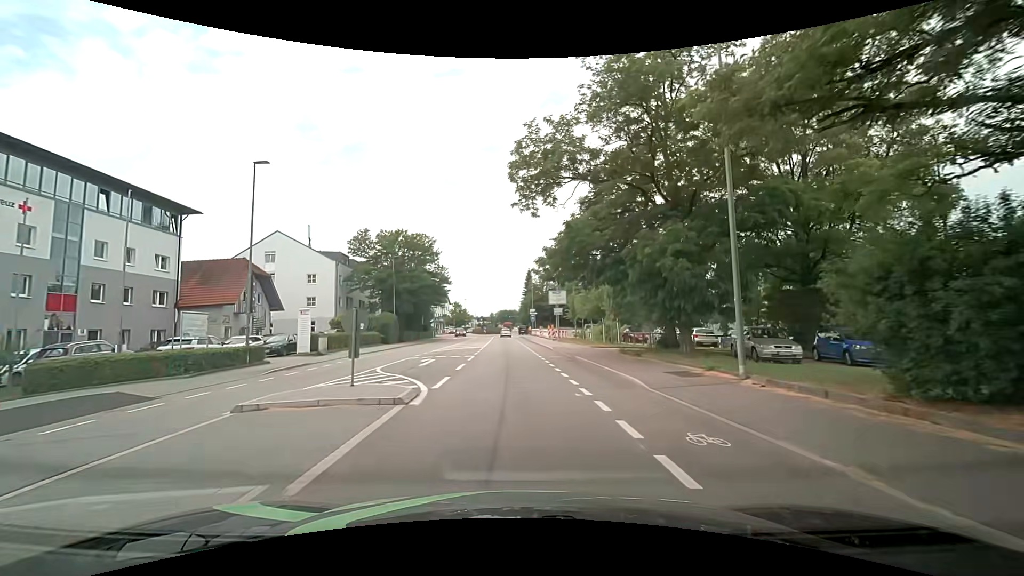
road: tertiary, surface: asphalt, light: Day
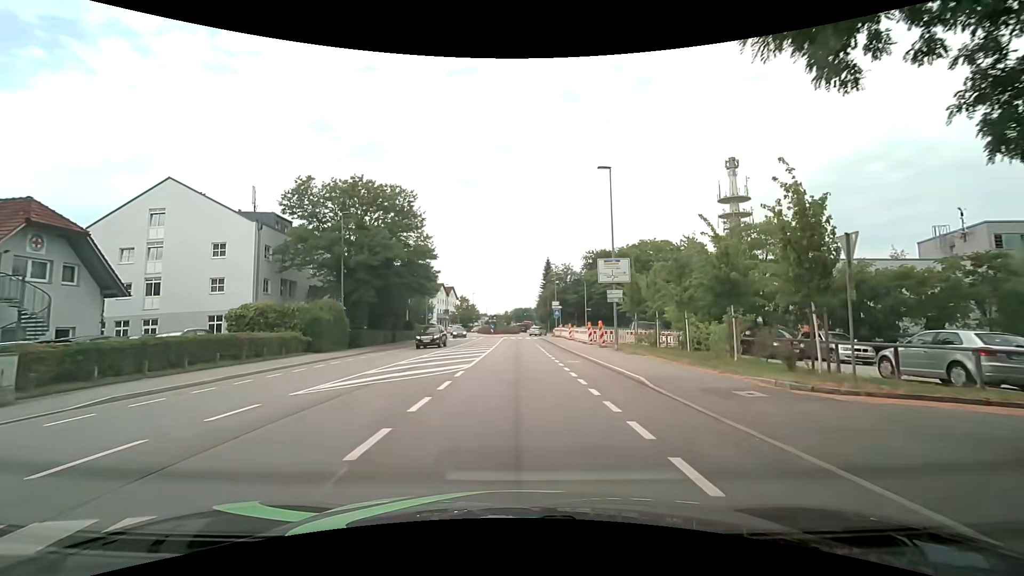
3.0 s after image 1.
(-0.7, +22.3) m; -2°
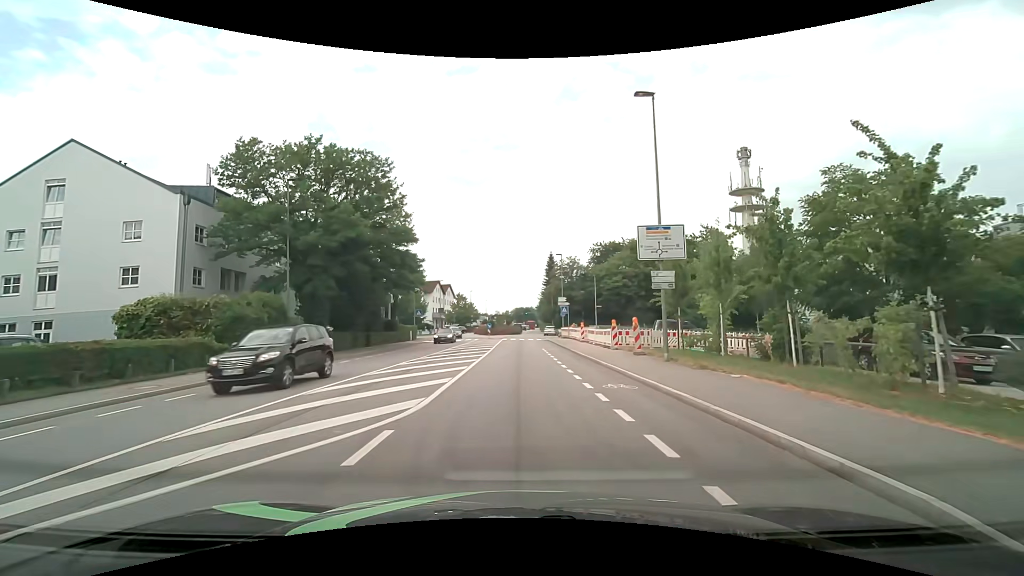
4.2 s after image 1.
(0.0, +8.9) m; 0°
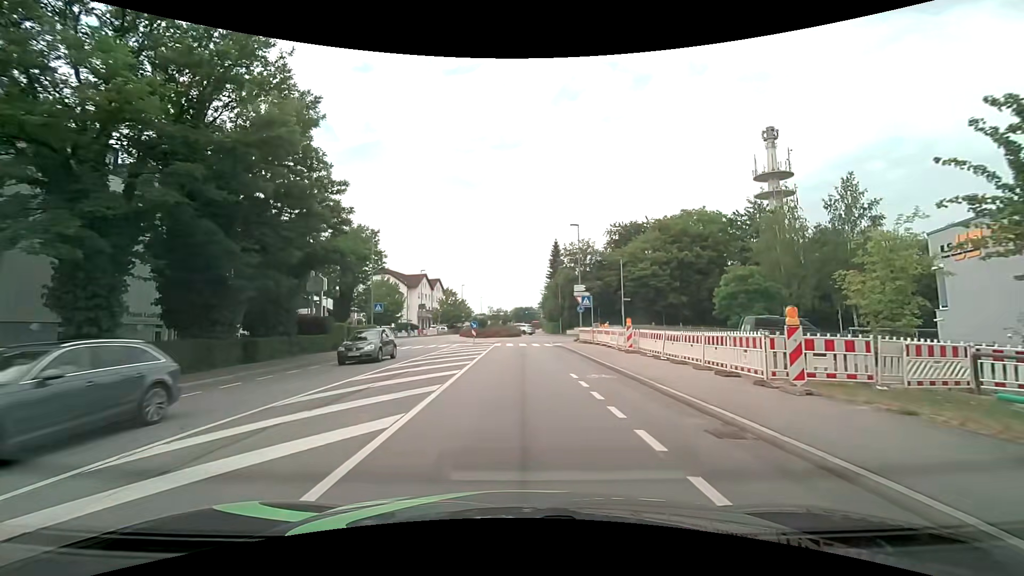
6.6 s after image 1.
(+0.1, +17.9) m; +1°
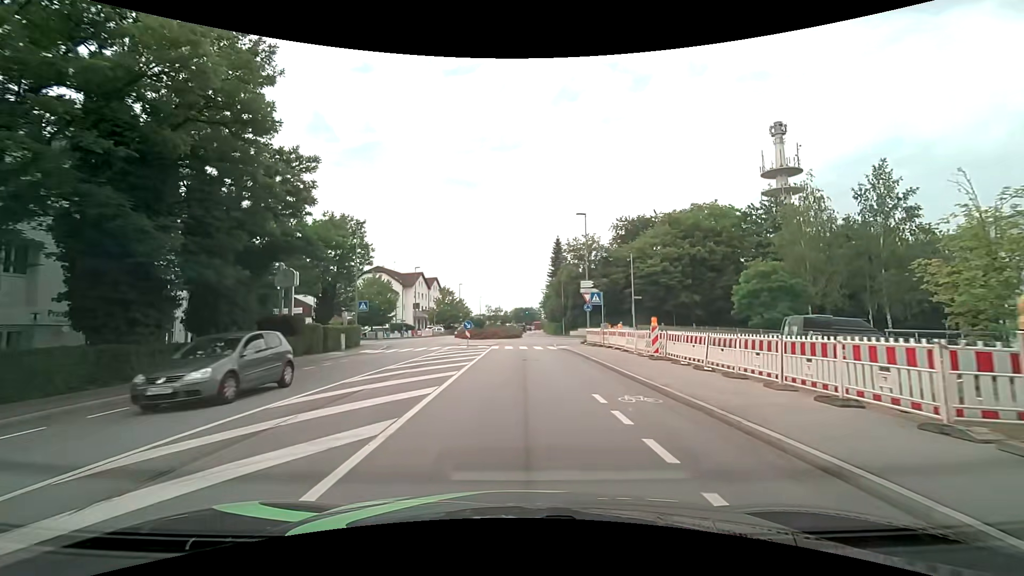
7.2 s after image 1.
(0.0, +4.5) m; -1°
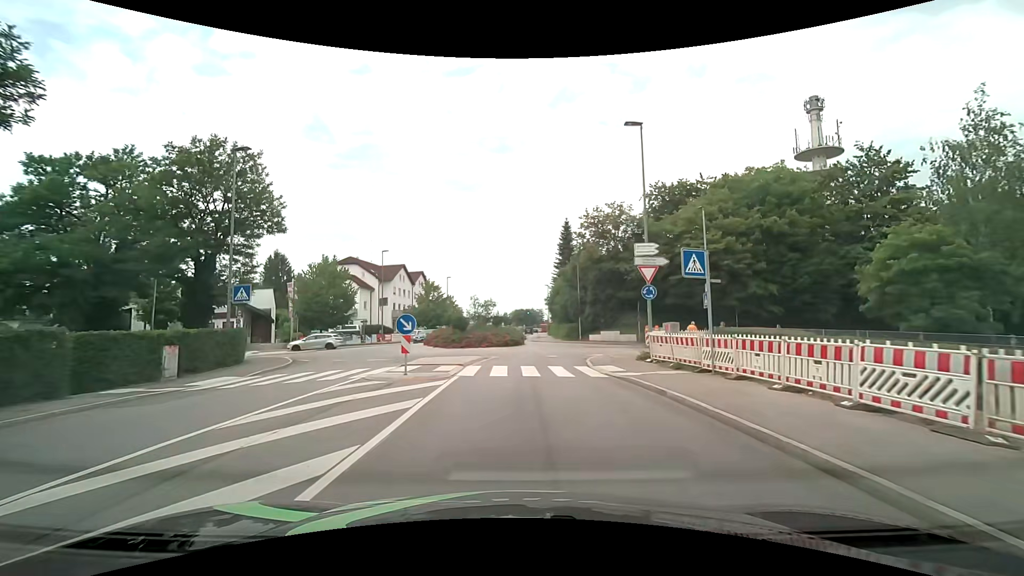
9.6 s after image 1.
(+0.1, +17.8) m; 0°
